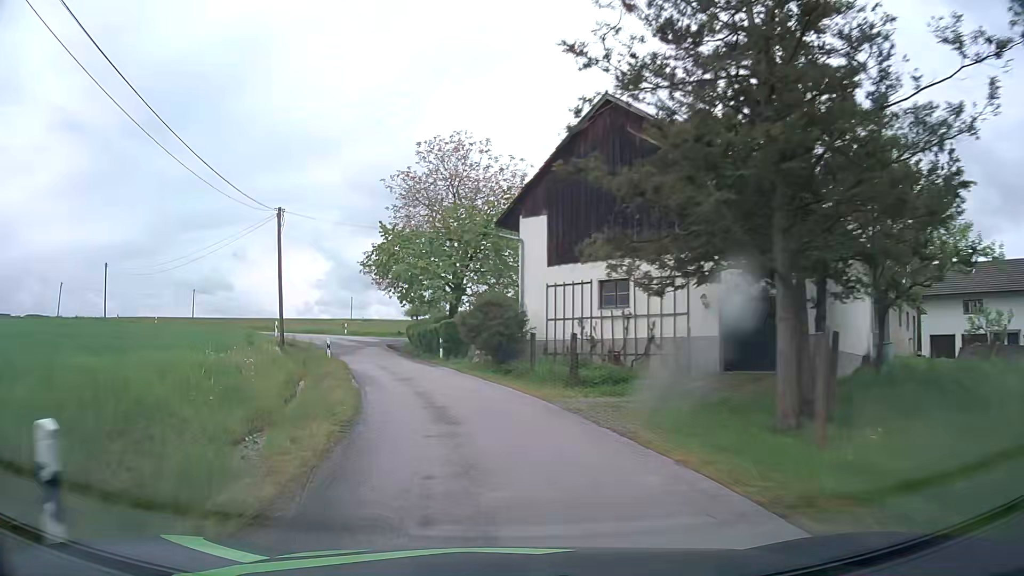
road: unclassified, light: Day
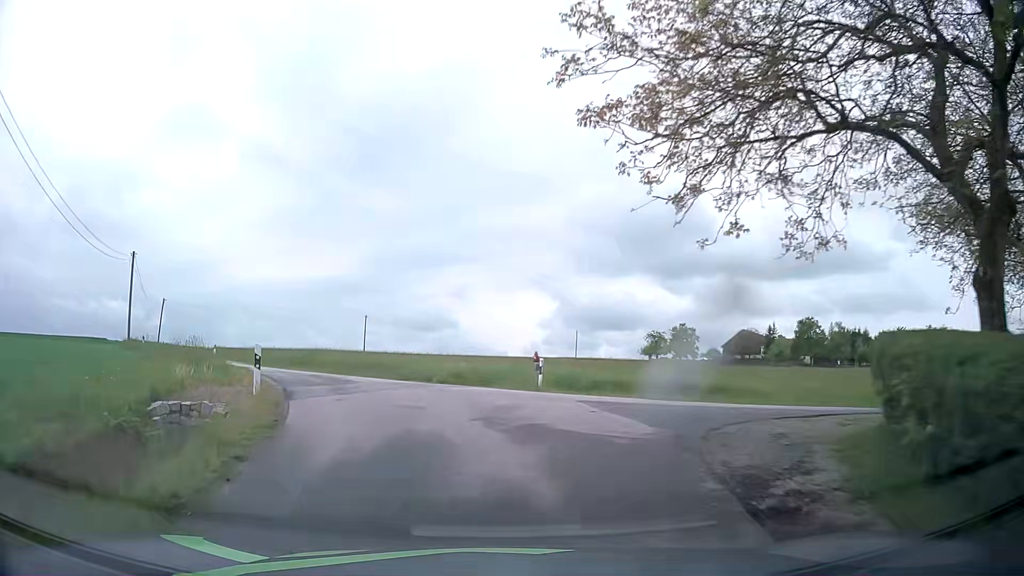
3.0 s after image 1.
(-6.5, +32.7) m; -20°
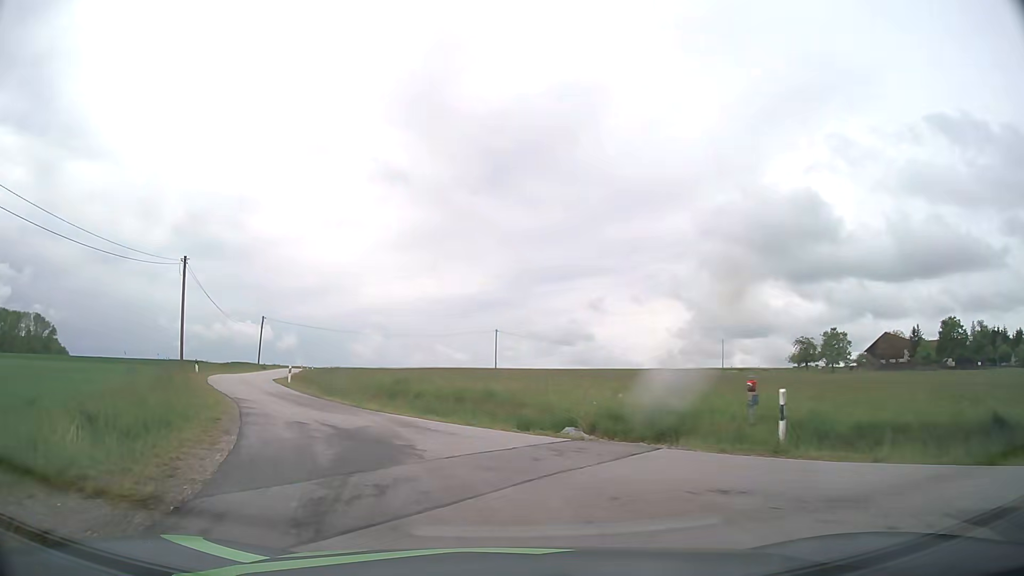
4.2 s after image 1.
(-0.8, +9.6) m; -10°
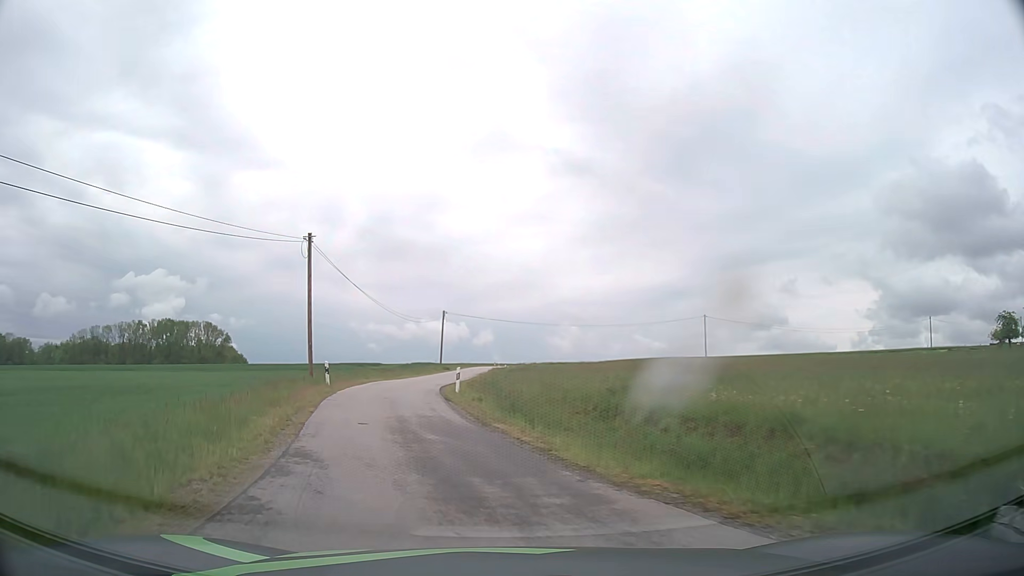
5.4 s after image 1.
(-1.6, +9.4) m; -17°
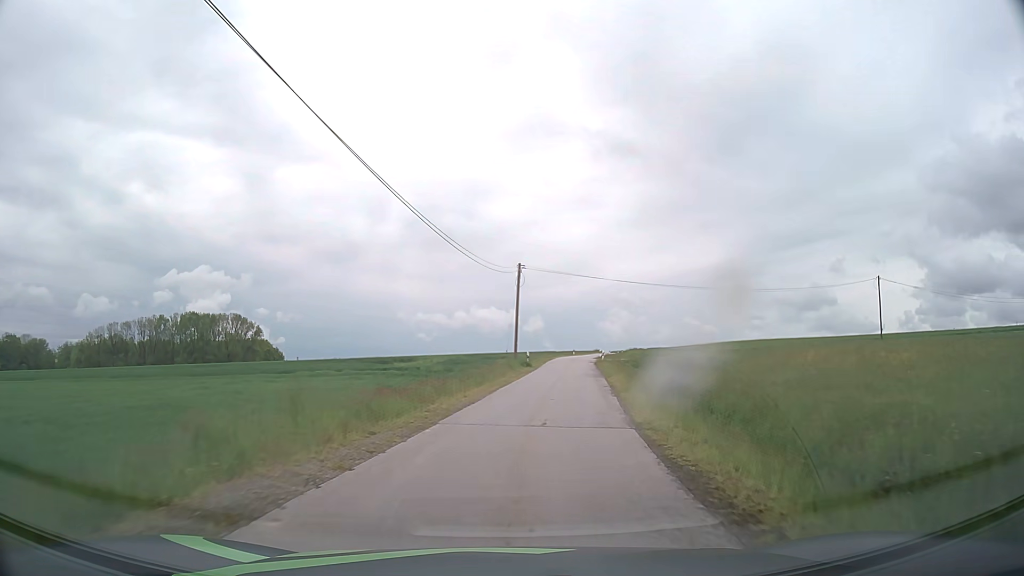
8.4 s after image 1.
(-5.0, +31.7) m; -6°
(0, +10) (+1, +20) (+2, +30) (+4, +40) (+5, +50) (+6, +60) (+7, +70) (+9, +79) (+11, +89) (+13, +99) m
